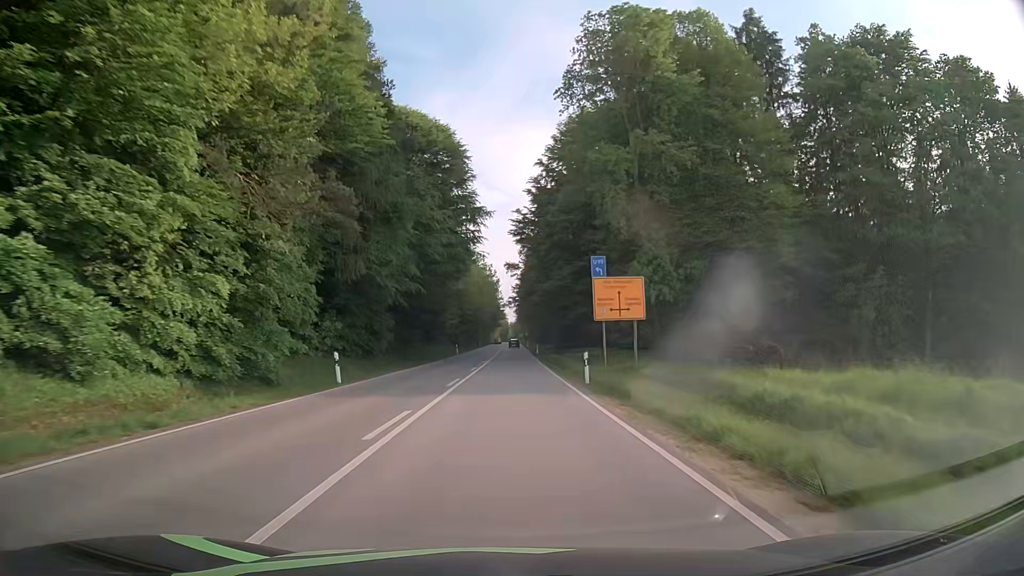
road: secondary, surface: asphalt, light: Day
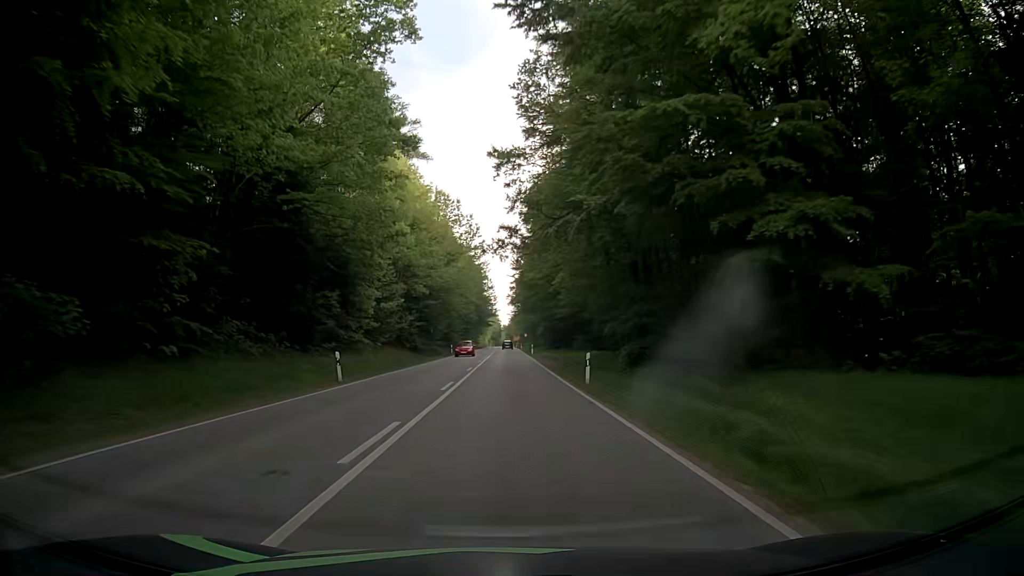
(+0.2, +49.8) m; +1°
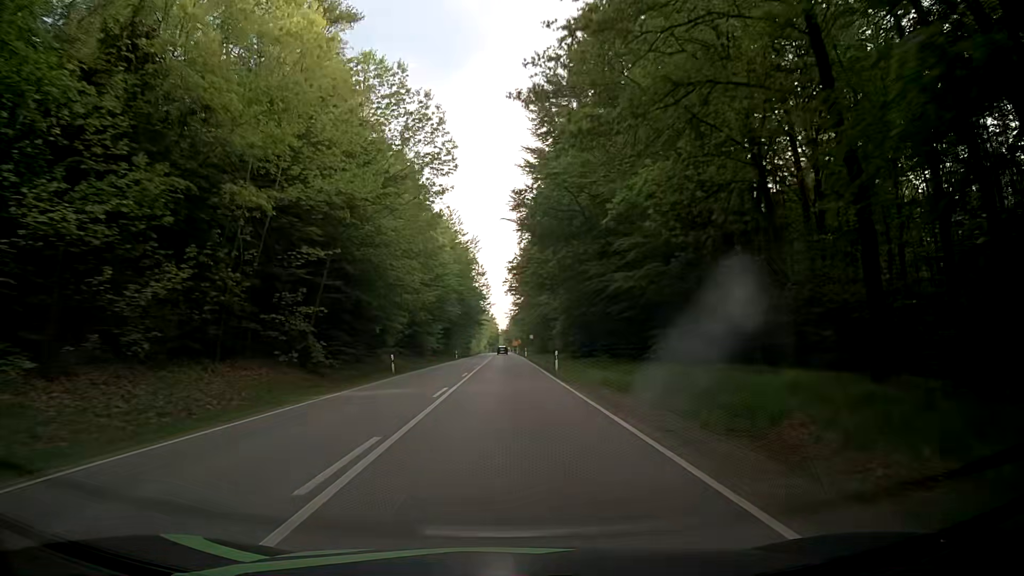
(-0.4, +37.4) m; 0°
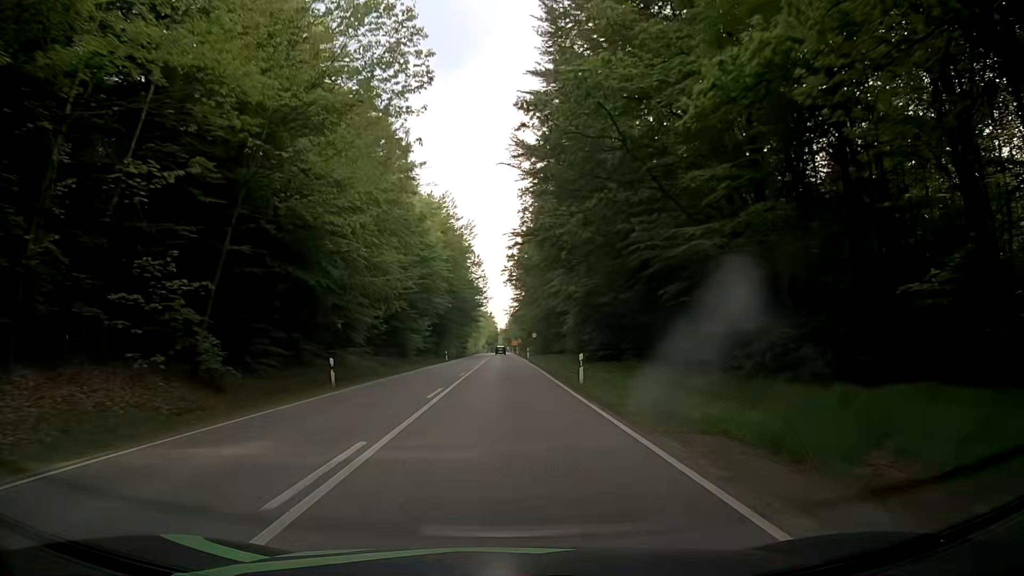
(0.0, +12.5) m; 0°
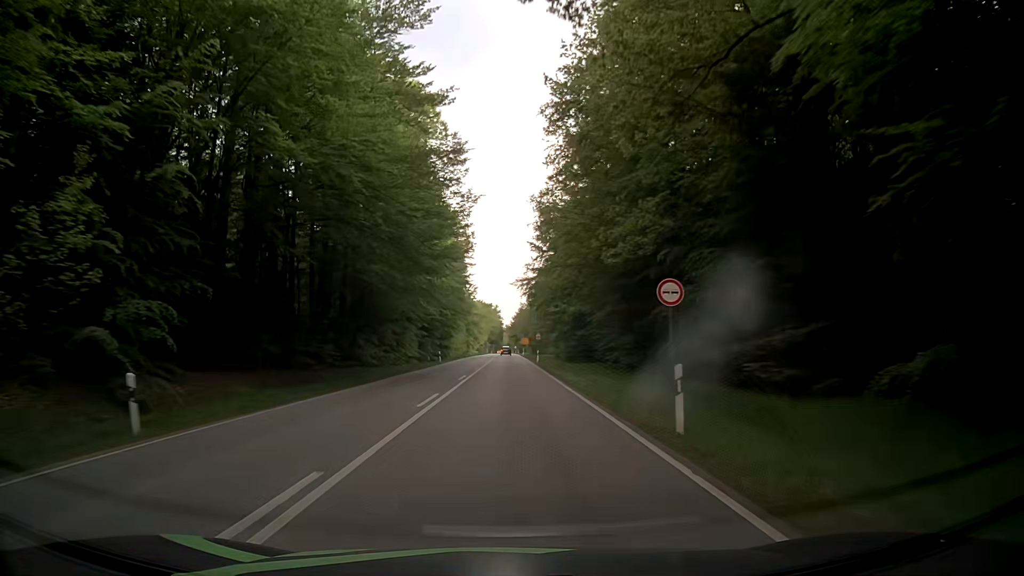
(-0.5, +62.4) m; -1°
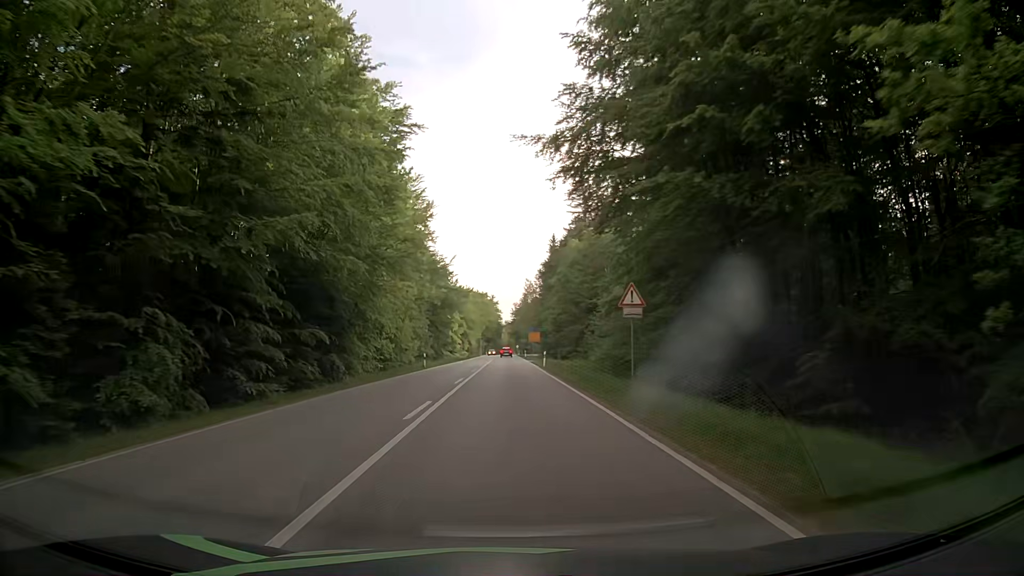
(+0.1, +62.6) m; 0°
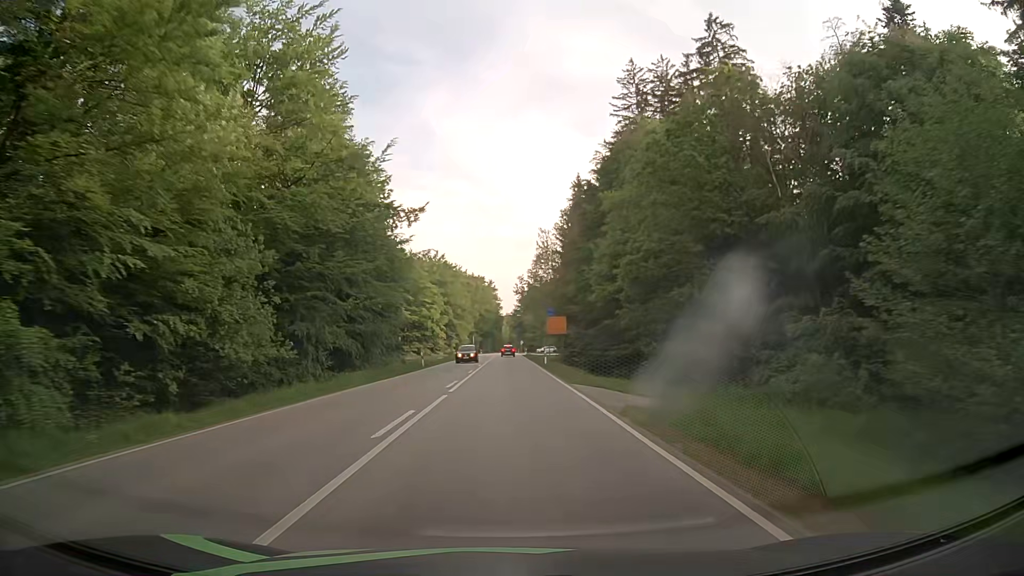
(+0.1, +50.2) m; 0°
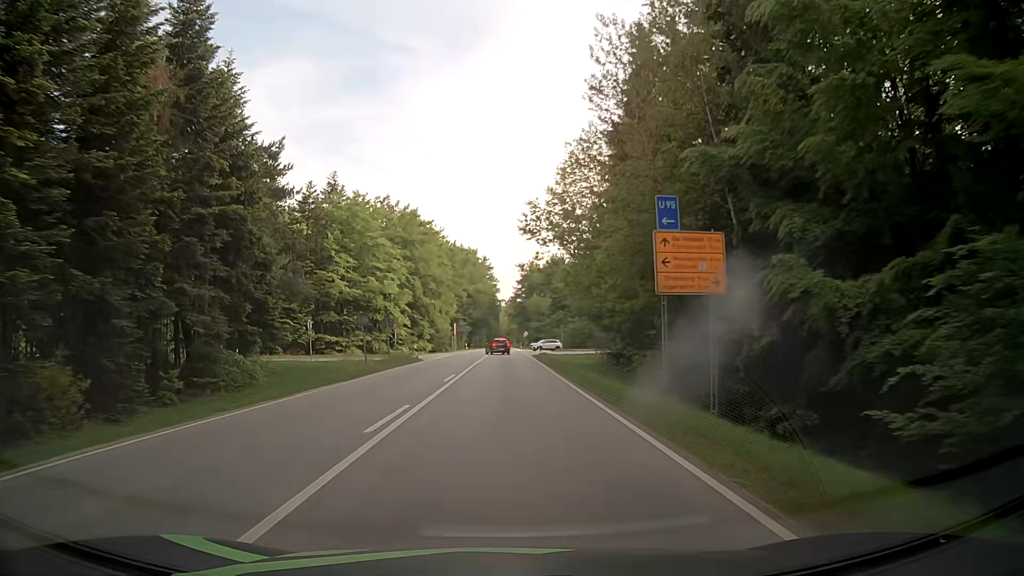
(-0.2, +47.8) m; 0°
(0, +10) (0, +20) (0, +30) (0, +40) (0, +50) (0, +60) (0, +70) (0, +80) (0, +90) (0, +100) m
